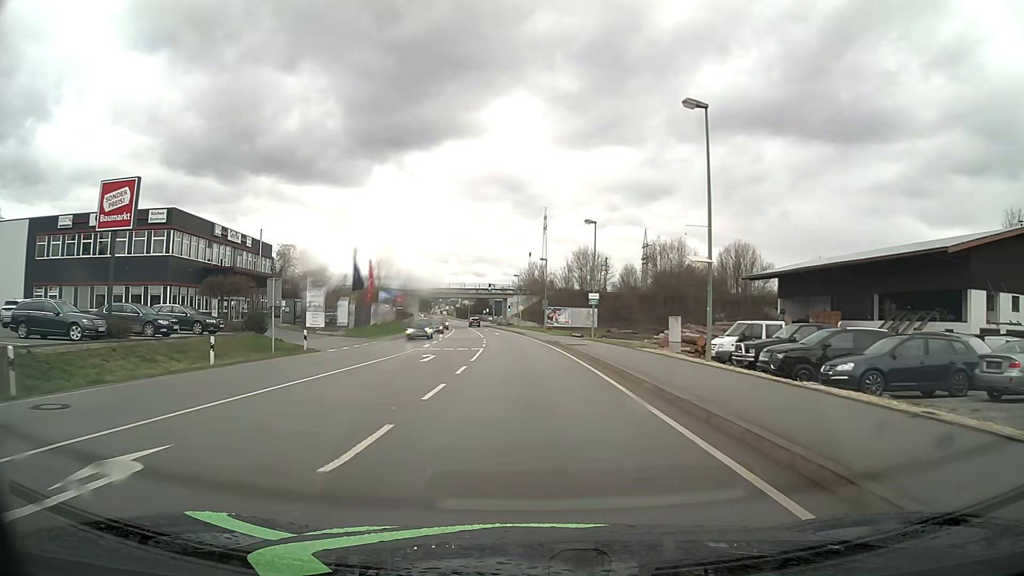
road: primary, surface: asphalt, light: Day
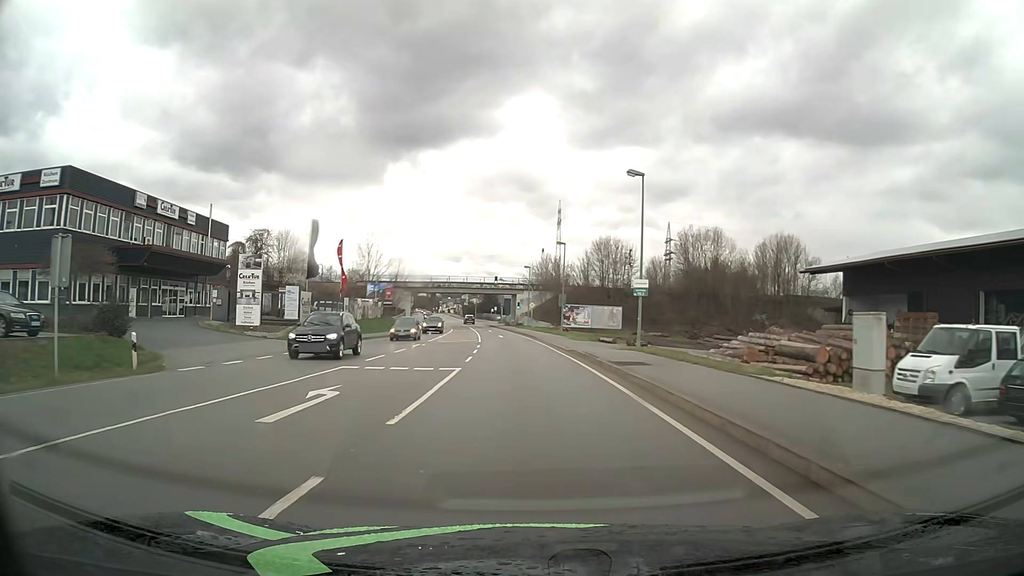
(-0.1, +15.3) m; -1°
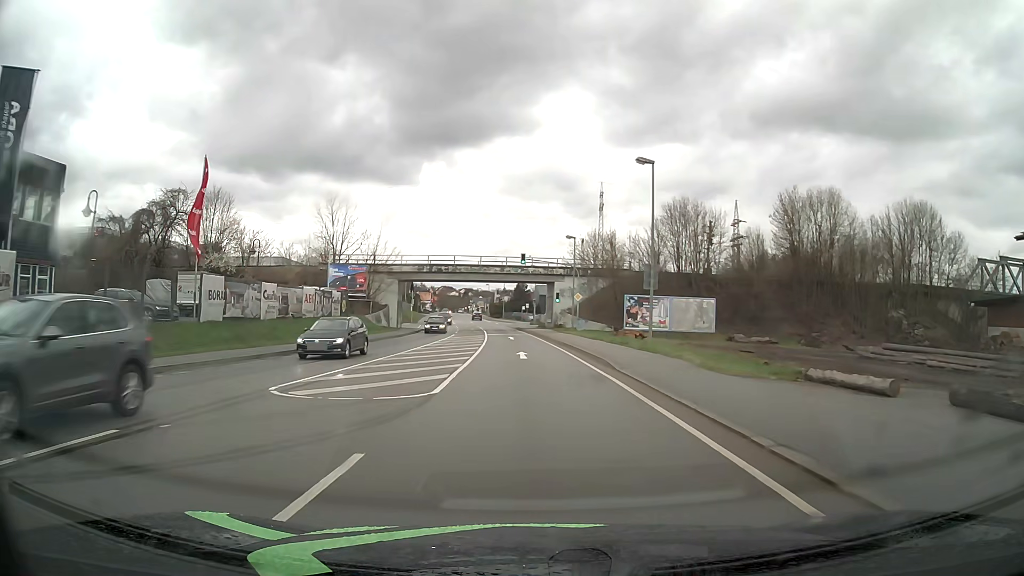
(-0.7, +30.6) m; -3°
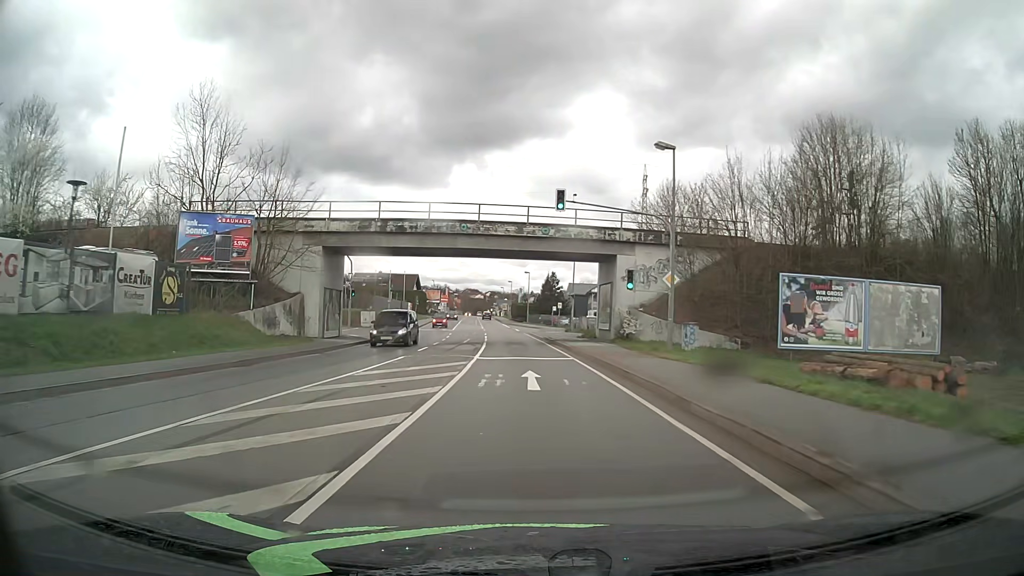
(-0.7, +30.6) m; -2°
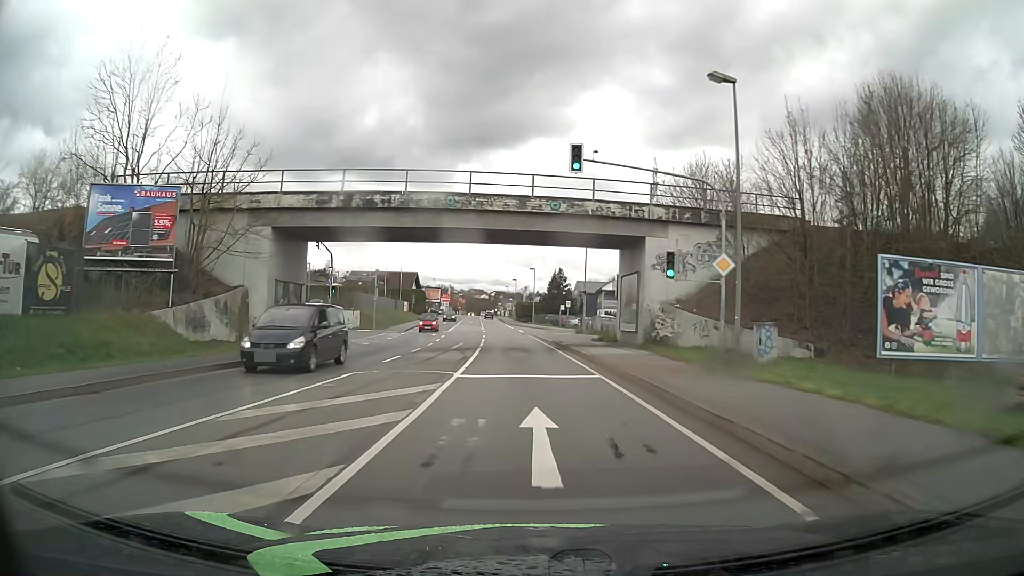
(0.0, +7.6) m; 0°
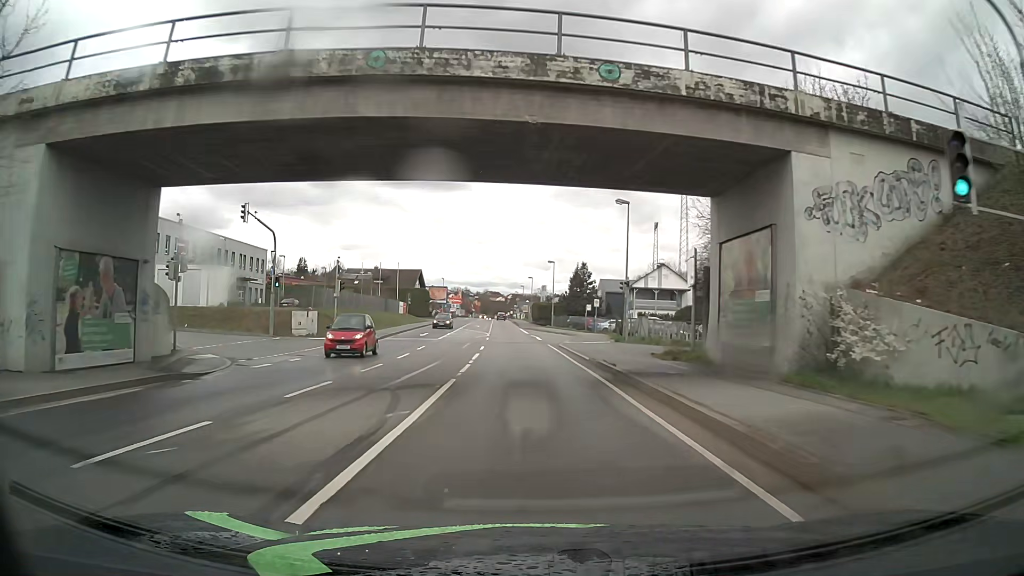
(-0.2, +15.2) m; -2°
(0, +10) (0, +20) (-1, +30) (-1, +40) (-2, +50) (-2, +60) (-3, +70) (-3, +80) (-4, +90) (-4, +100) m
